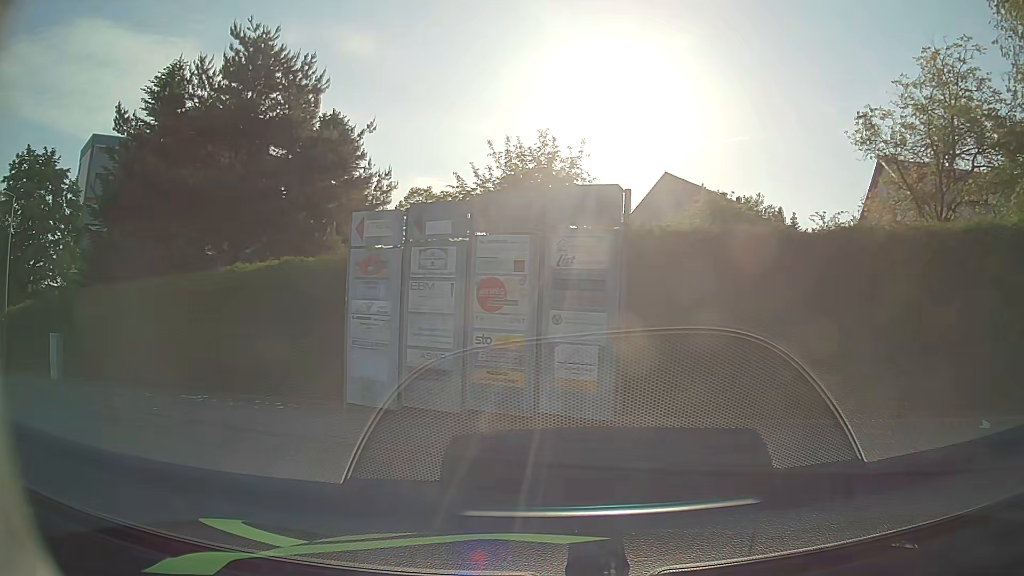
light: Day
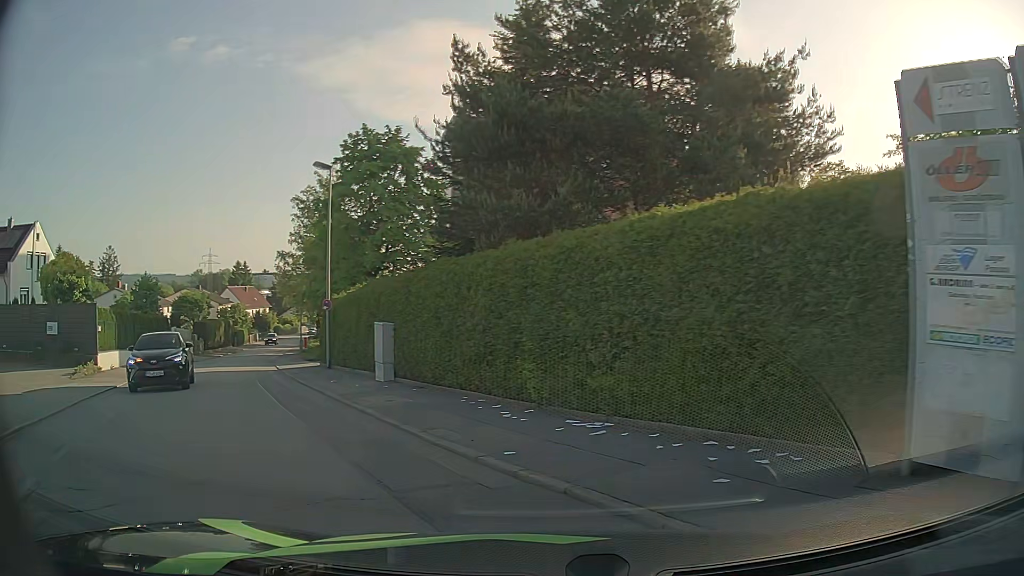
(-2.0, +5.7) m; -35°
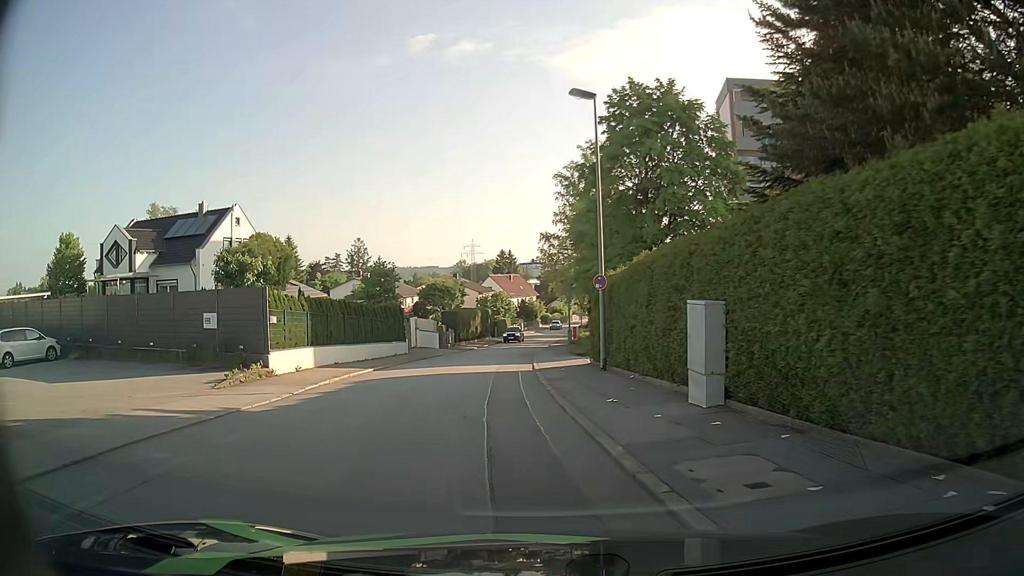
(-1.8, +7.5) m; -23°
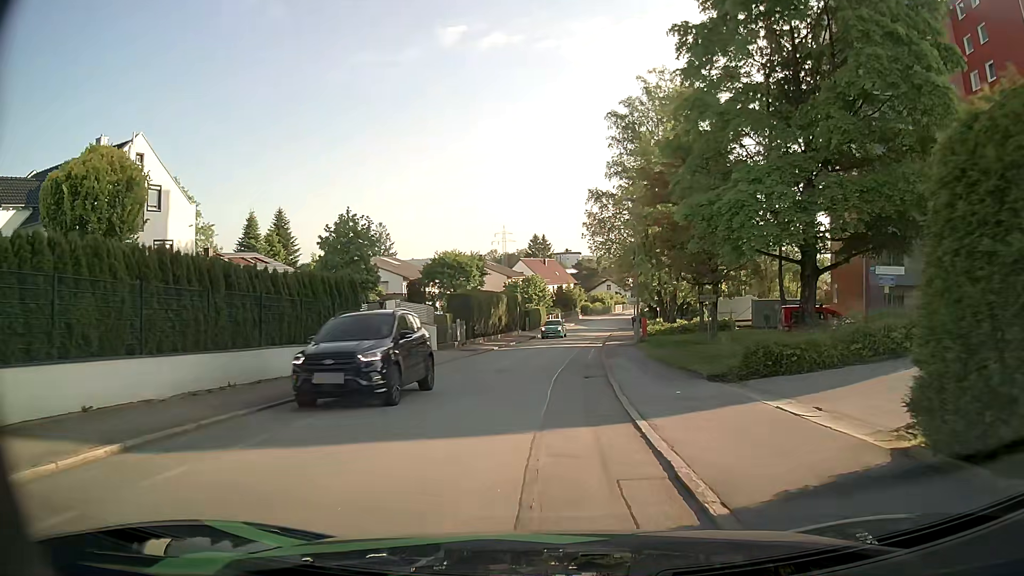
(-1.5, +19.1) m; -4°
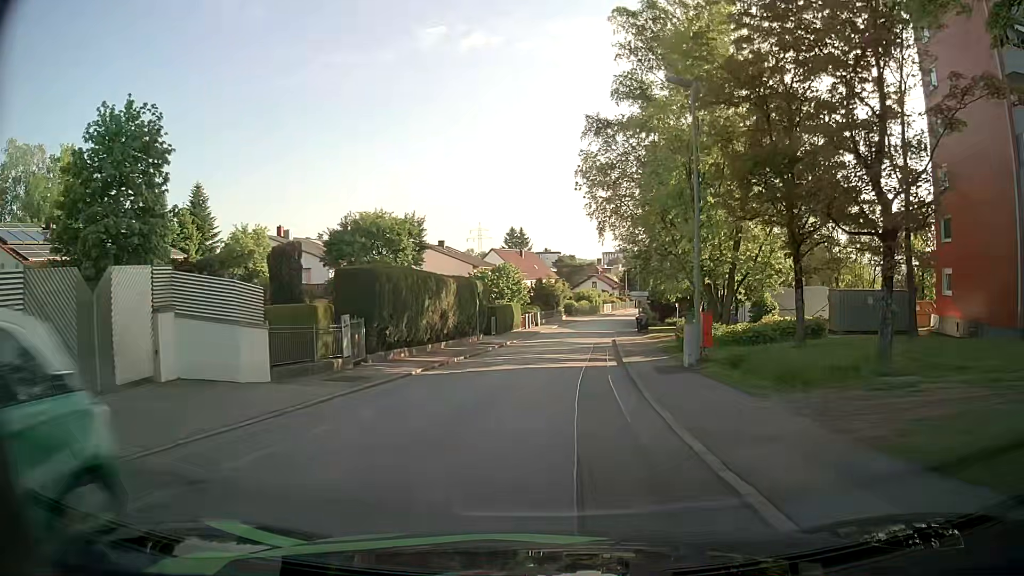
(+0.3, +18.9) m; 0°
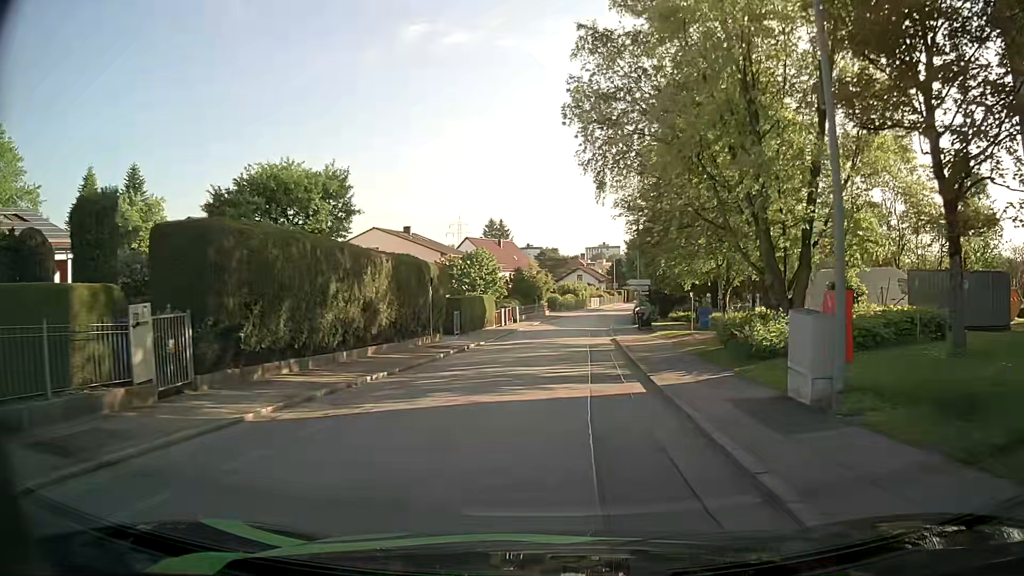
(+0.5, +10.3) m; +3°
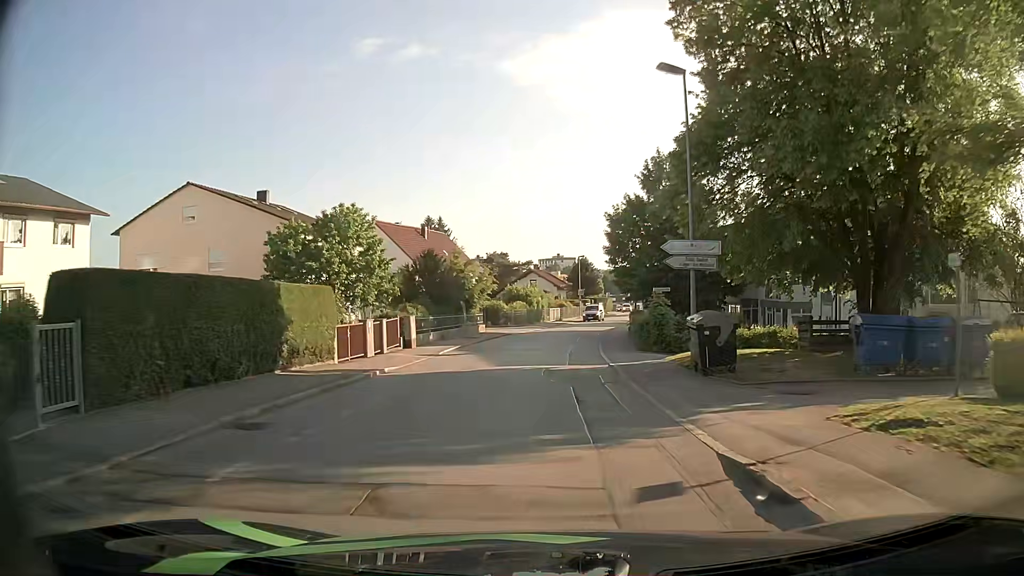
(+1.0, +28.3) m; +4°
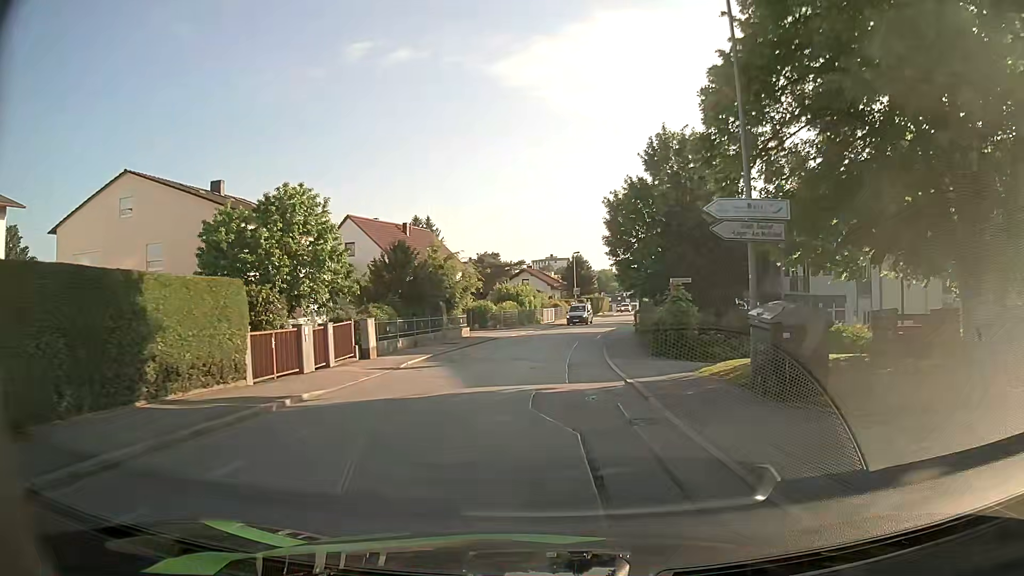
(+0.1, +5.8) m; +2°
(0, +10) (0, +20) (0, +30) (+1, +40) (+2, +50) (+4, +60) (+6, +70) (+8, +79) (+10, +89) (+12, +99) m
